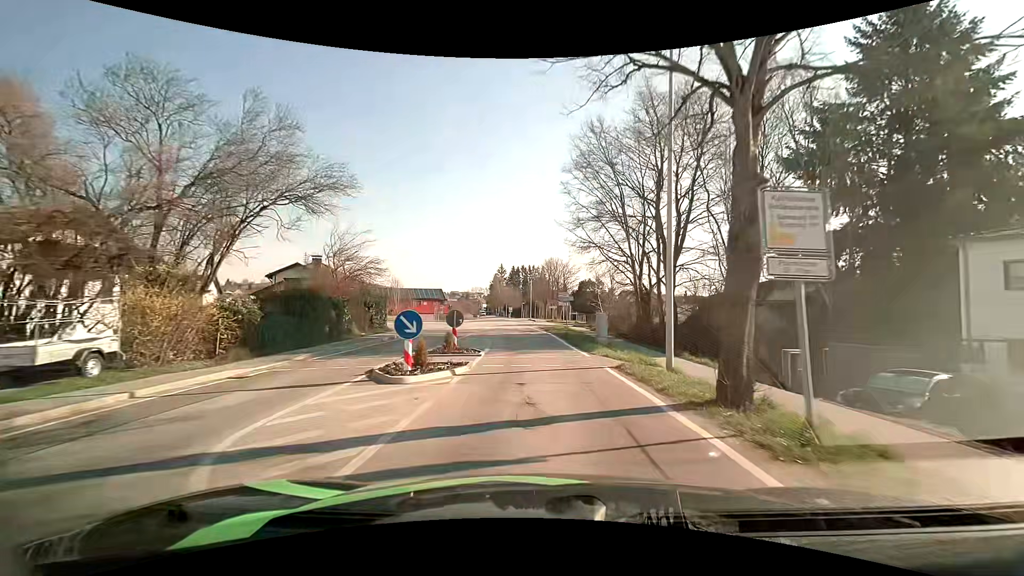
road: tertiary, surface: asphalt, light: Day
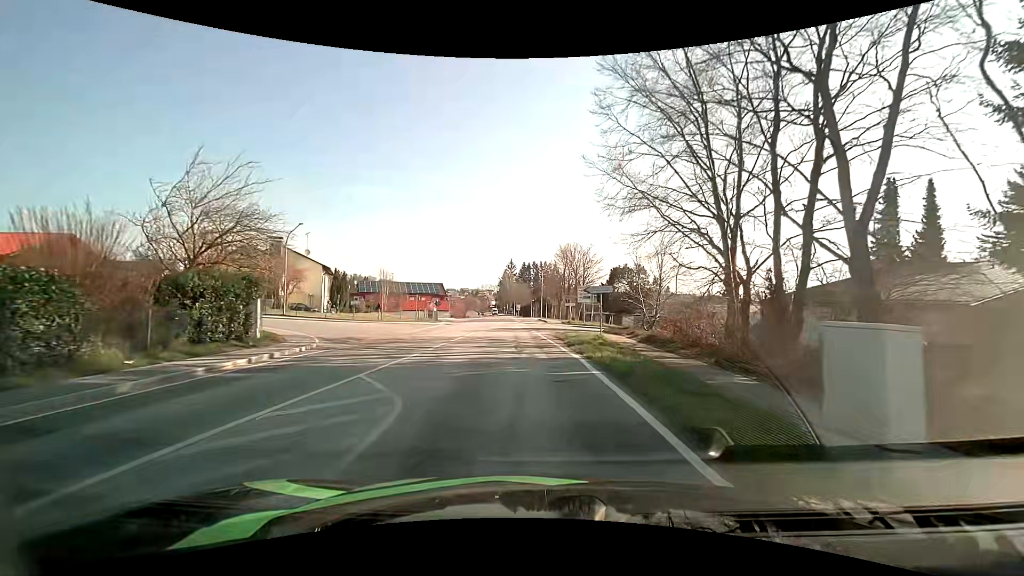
(-0.1, +16.0) m; -1°
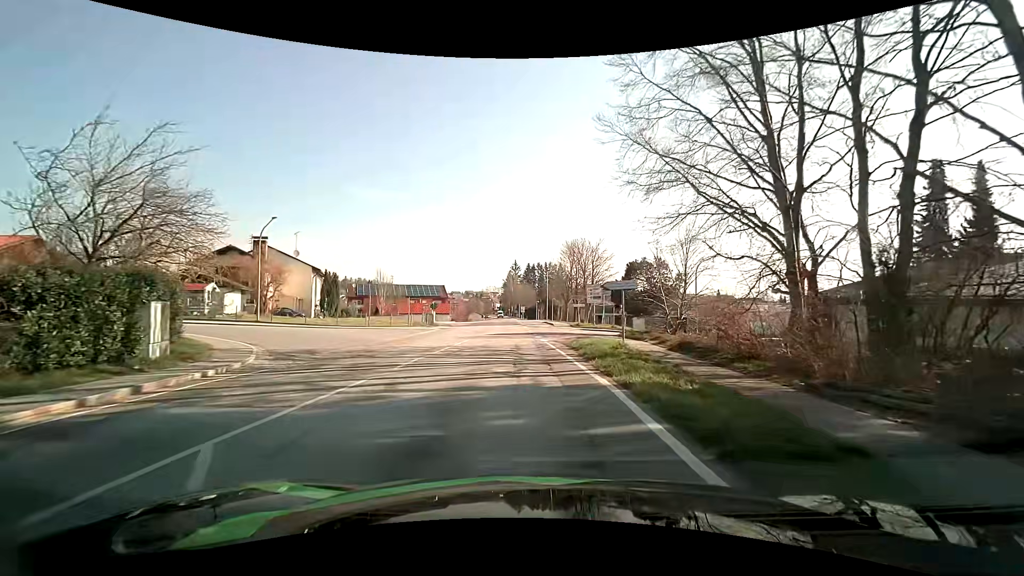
(0.0, +4.8) m; 0°
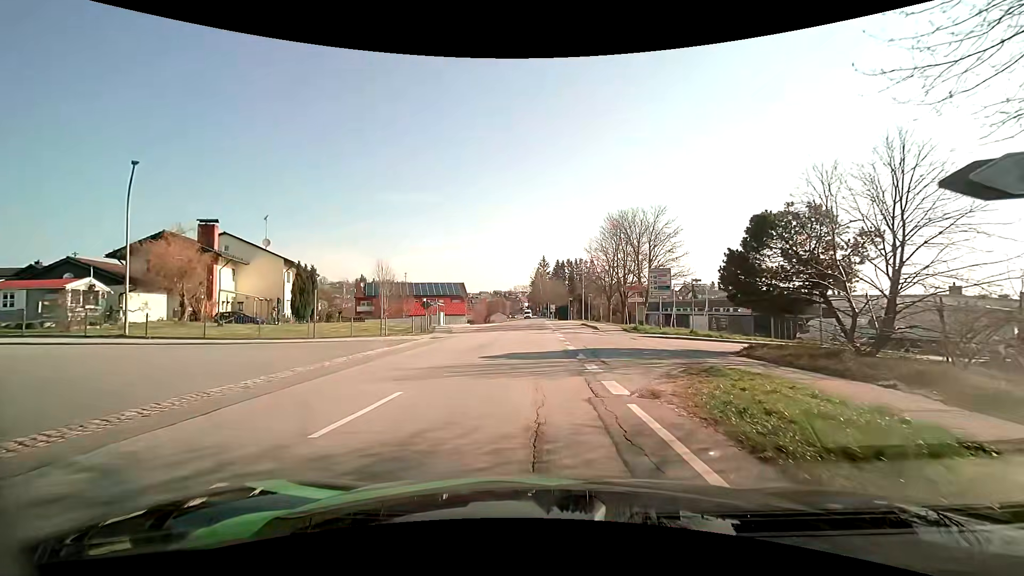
(-0.4, +15.1) m; -3°
(0, +10) (+2, +20) (+10, +26) (+19, +29) (+29, +32) (+38, +36) (+48, +39) (+57, +42) (+66, +46) (+76, +49) m
